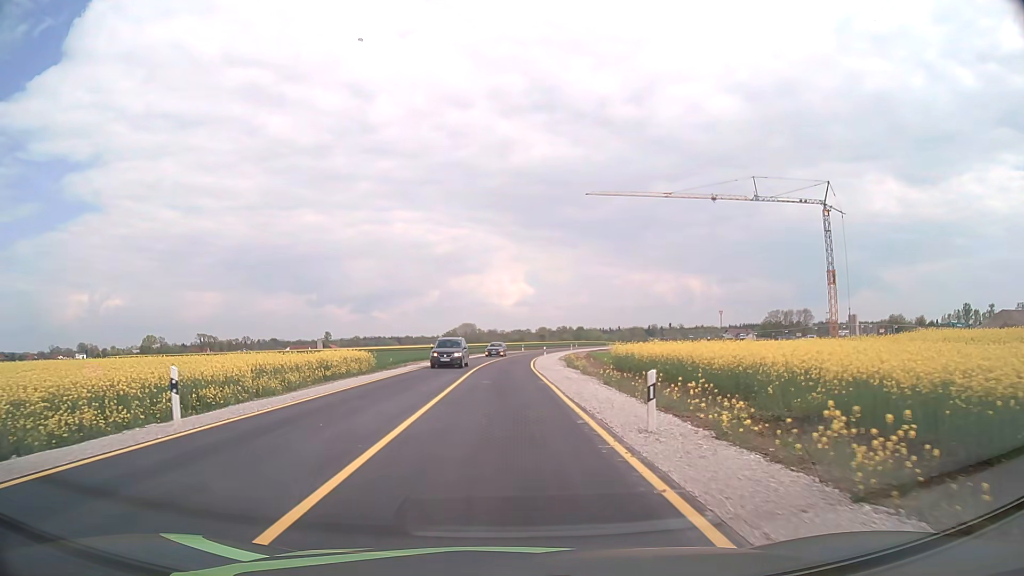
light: Day
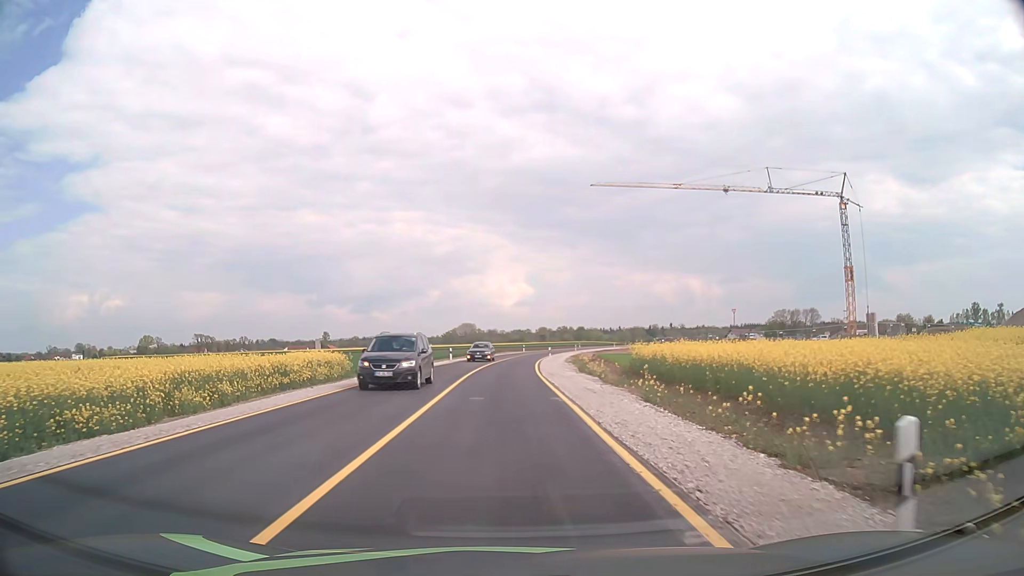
(0.0, +7.1) m; 0°
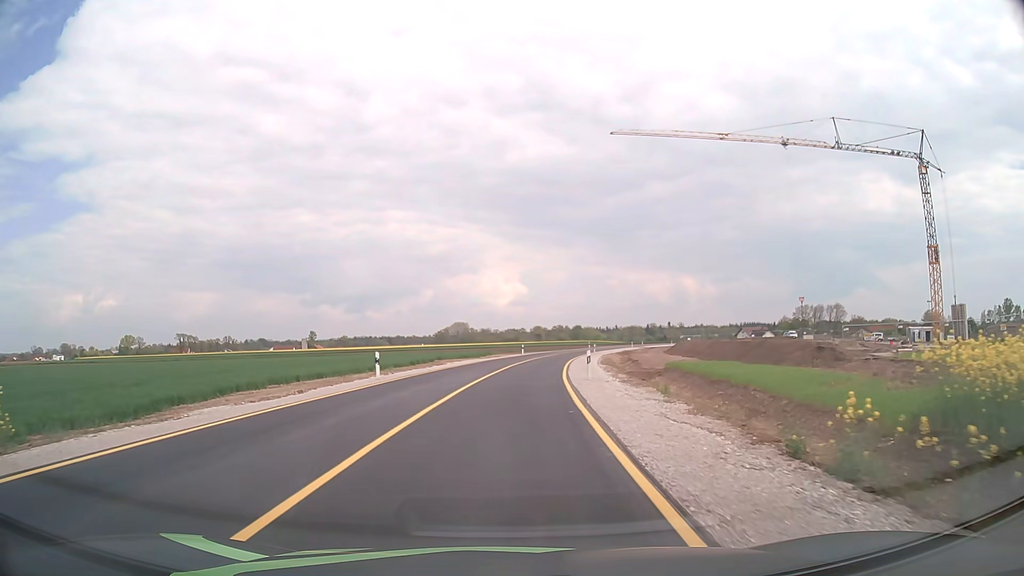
(+0.2, +28.5) m; +1°
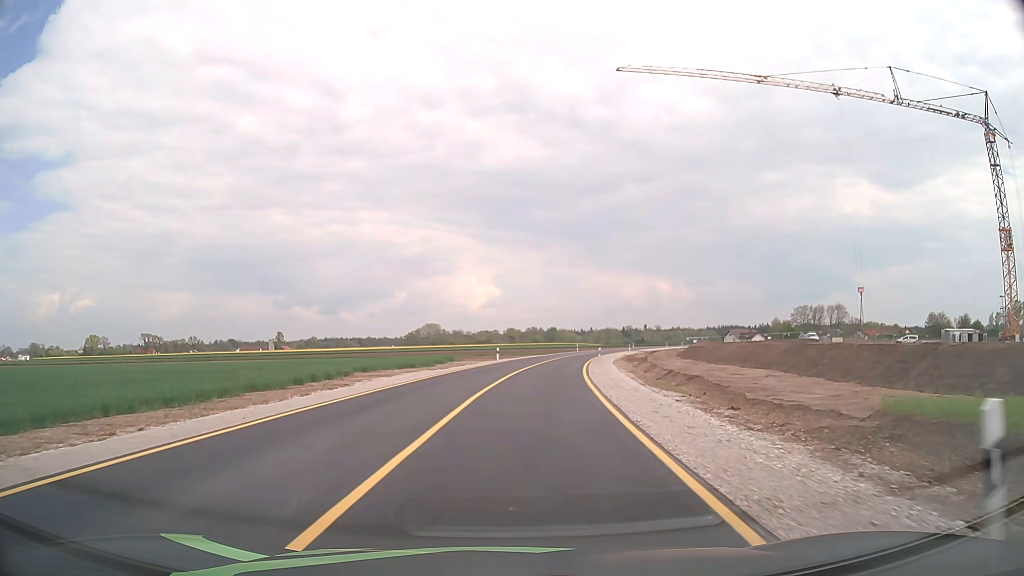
(+0.3, +21.9) m; +2°
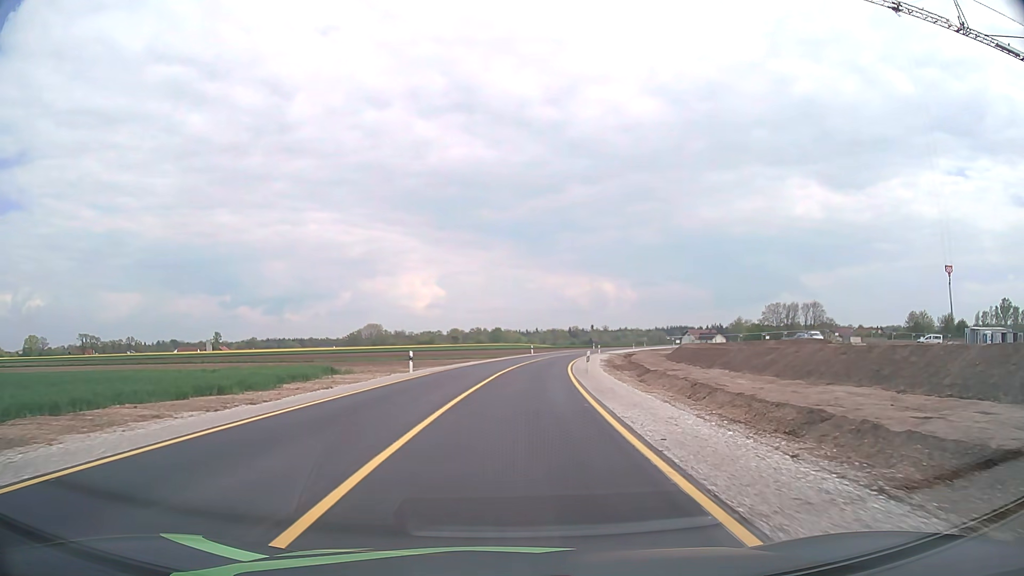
(+1.0, +22.5) m; +5°
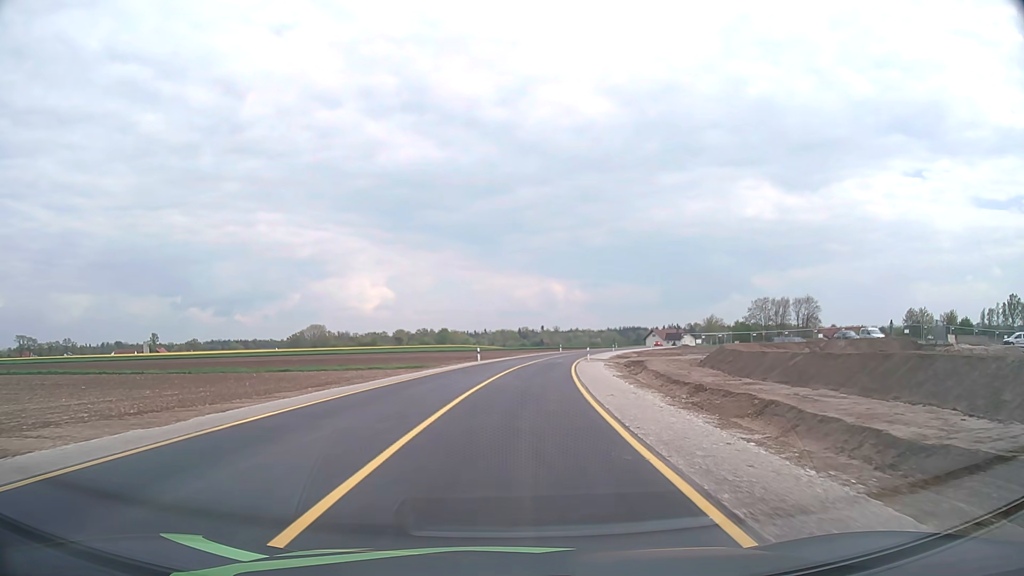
(+1.2, +30.9) m; +4°
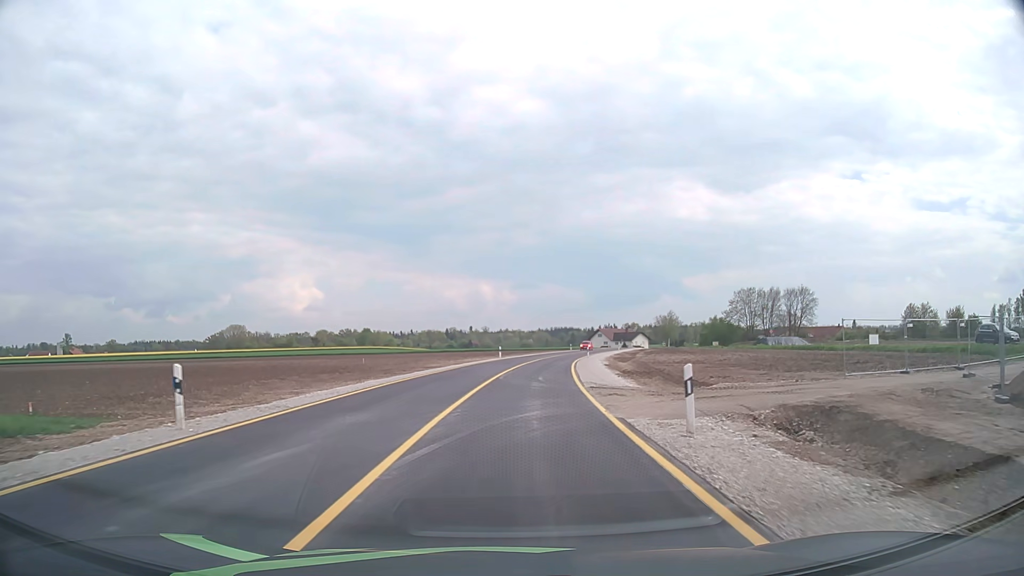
(+2.0, +39.0) m; +6°
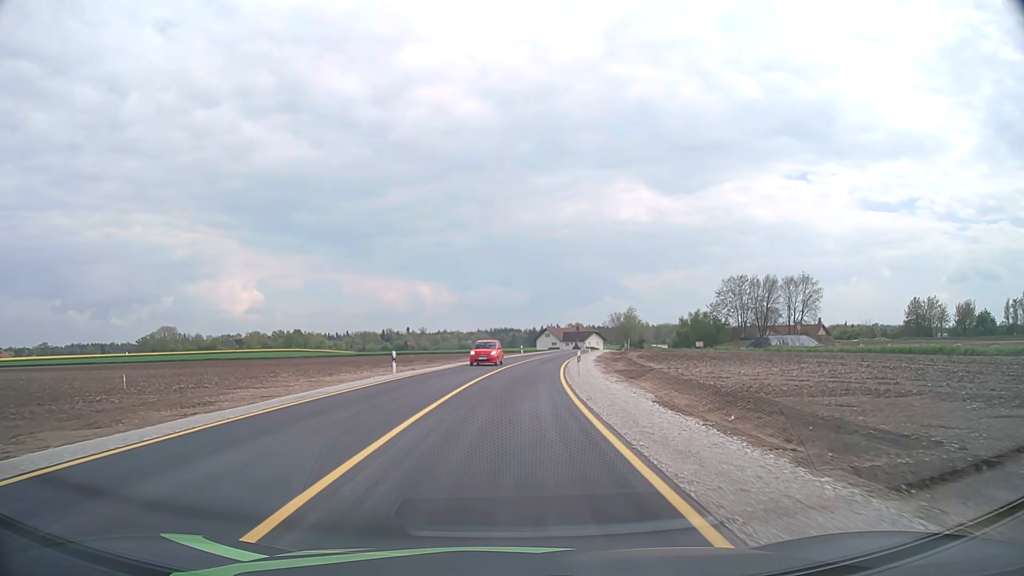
(+1.5, +31.1) m; +5°
